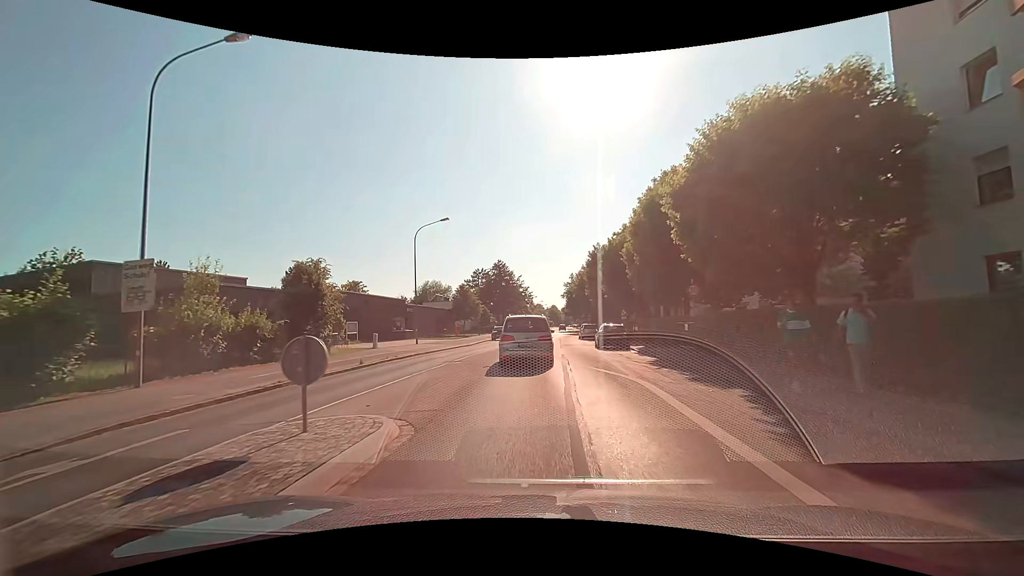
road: tertiary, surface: asphalt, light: Day
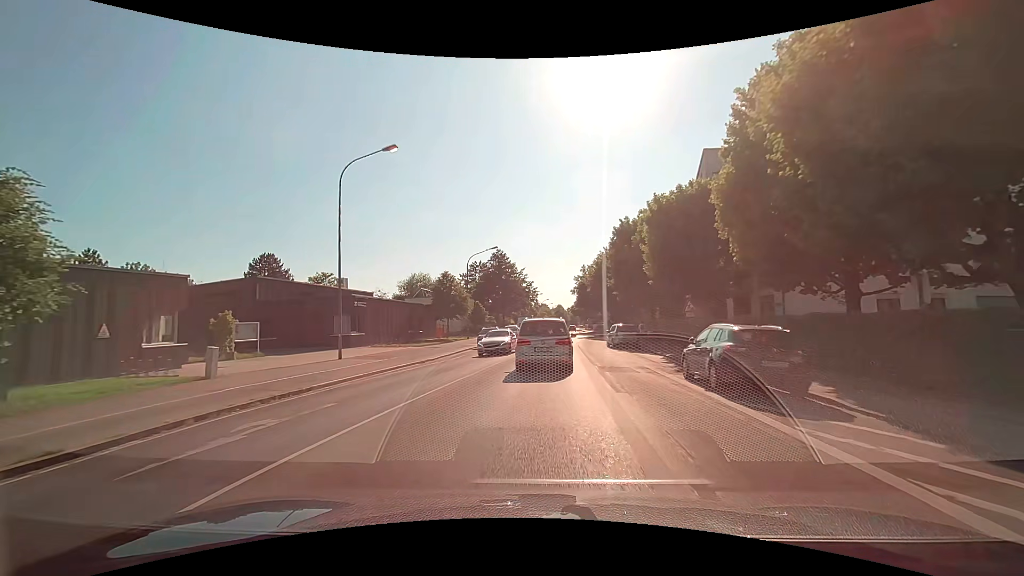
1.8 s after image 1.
(0.0, +18.1) m; 0°
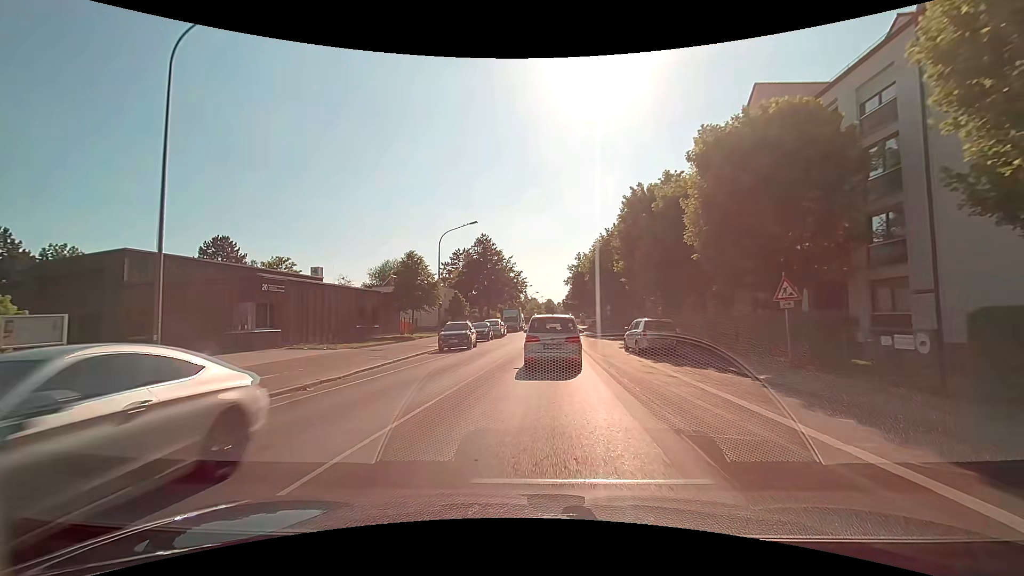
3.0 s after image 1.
(0.0, +11.7) m; +1°
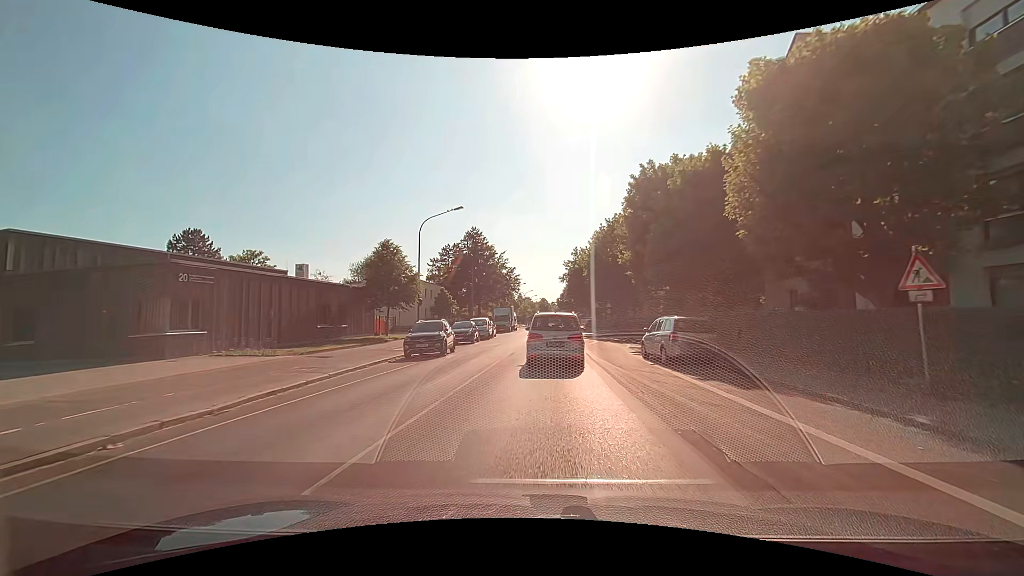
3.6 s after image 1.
(0.0, +5.8) m; 0°
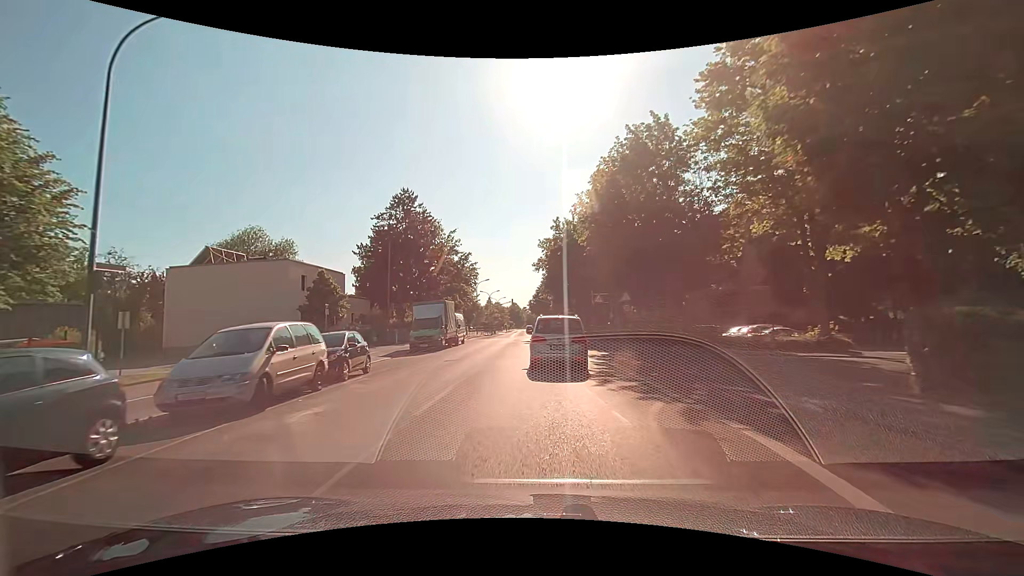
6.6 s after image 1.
(+1.0, +28.7) m; +4°
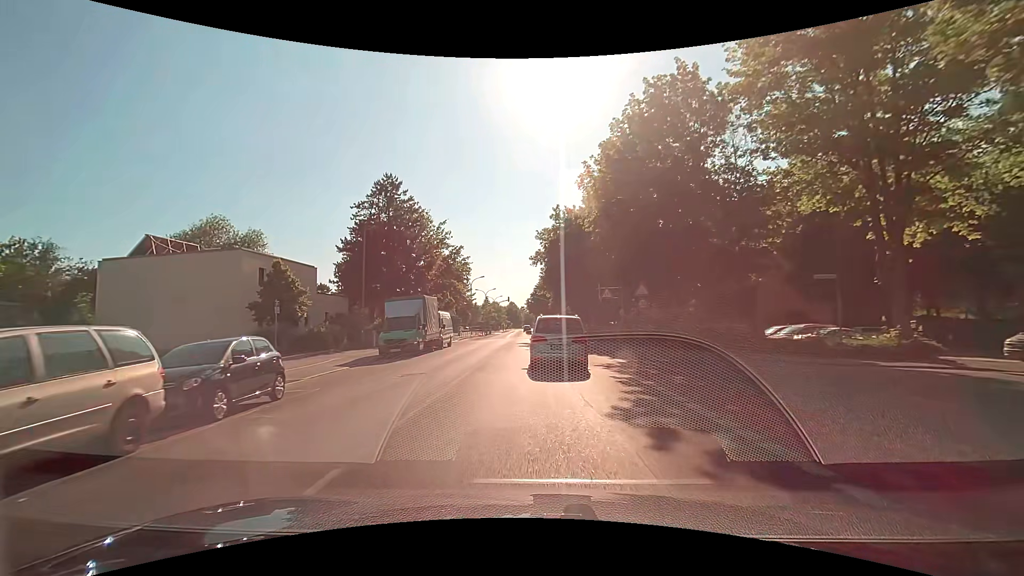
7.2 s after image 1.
(0.0, +5.7) m; 0°
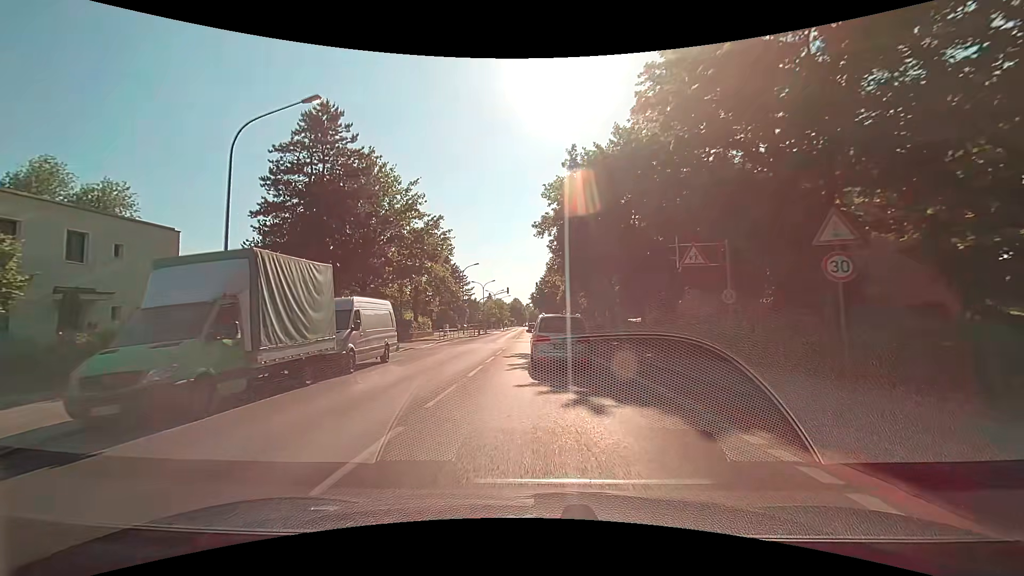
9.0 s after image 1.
(-0.1, +17.2) m; -1°
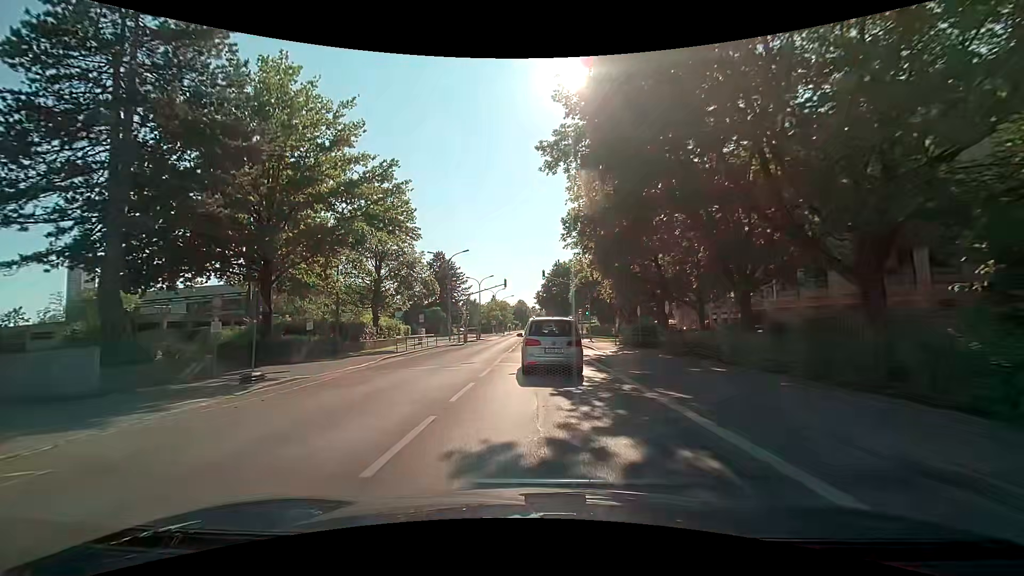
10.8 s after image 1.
(+0.1, +17.4) m; -1°
(0, +10) (0, +20) (0, +30) (0, +40) (0, +50) (0, +60) (0, +70) (0, +80) (+1, +90) (+1, +100) m
